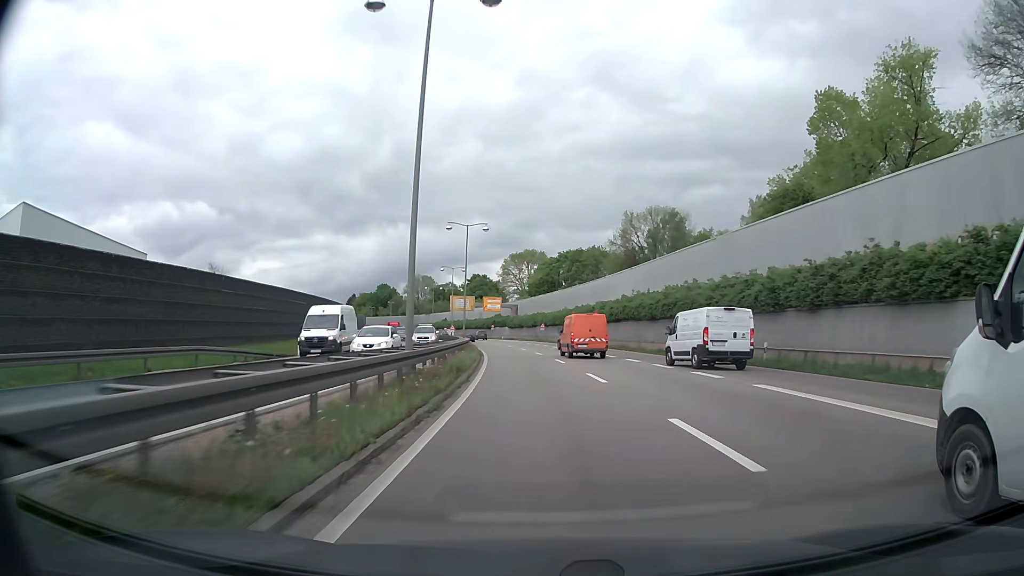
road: trunk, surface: asphalt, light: Day
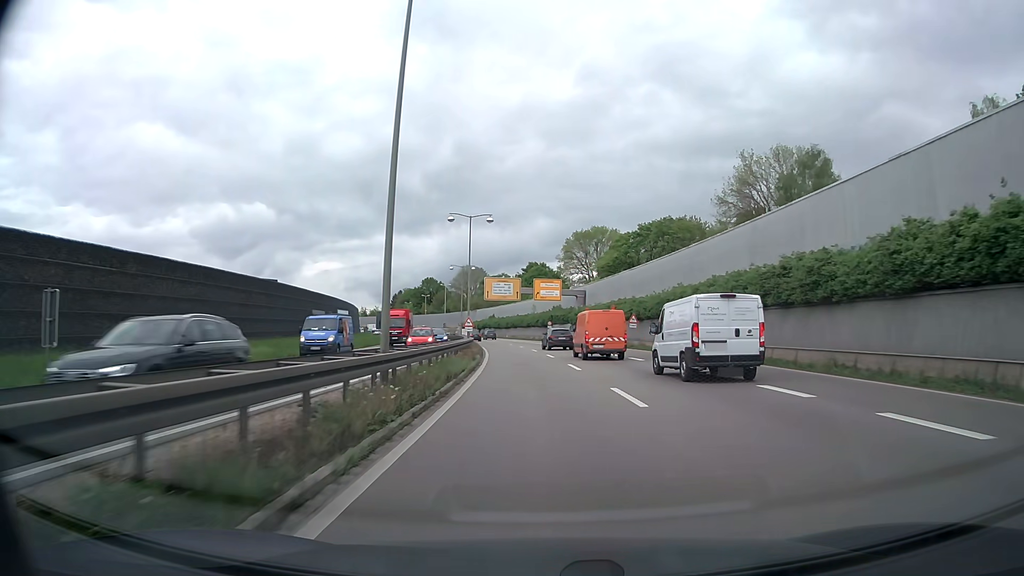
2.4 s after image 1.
(-2.0, +42.2) m; -5°
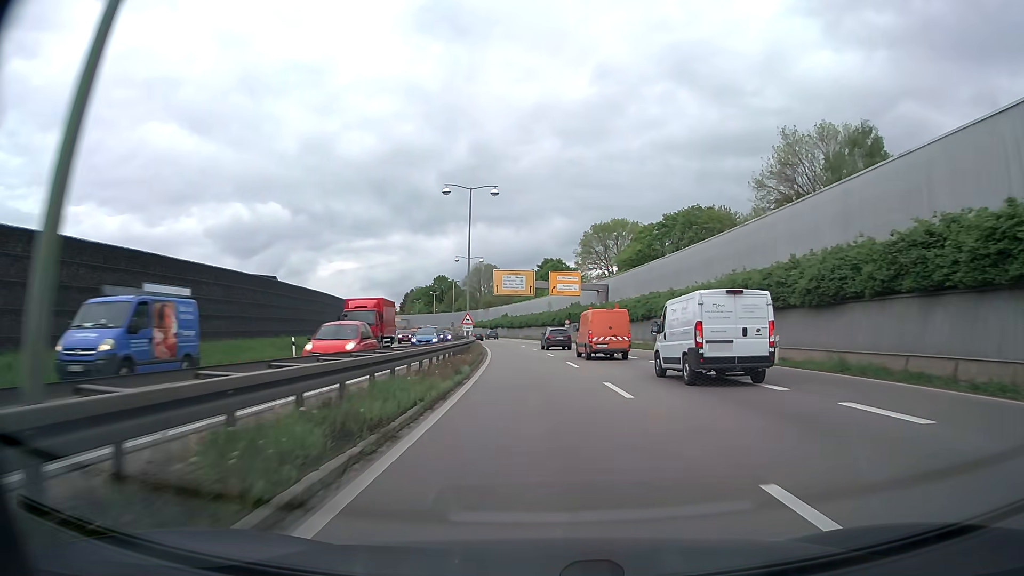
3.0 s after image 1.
(-0.1, +10.4) m; -1°
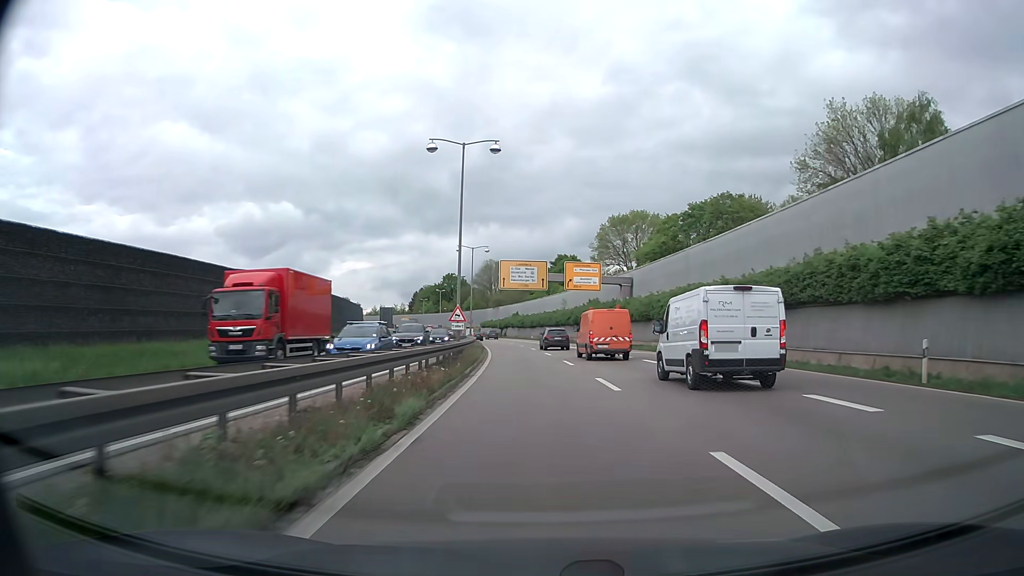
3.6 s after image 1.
(-0.1, +10.3) m; -1°
